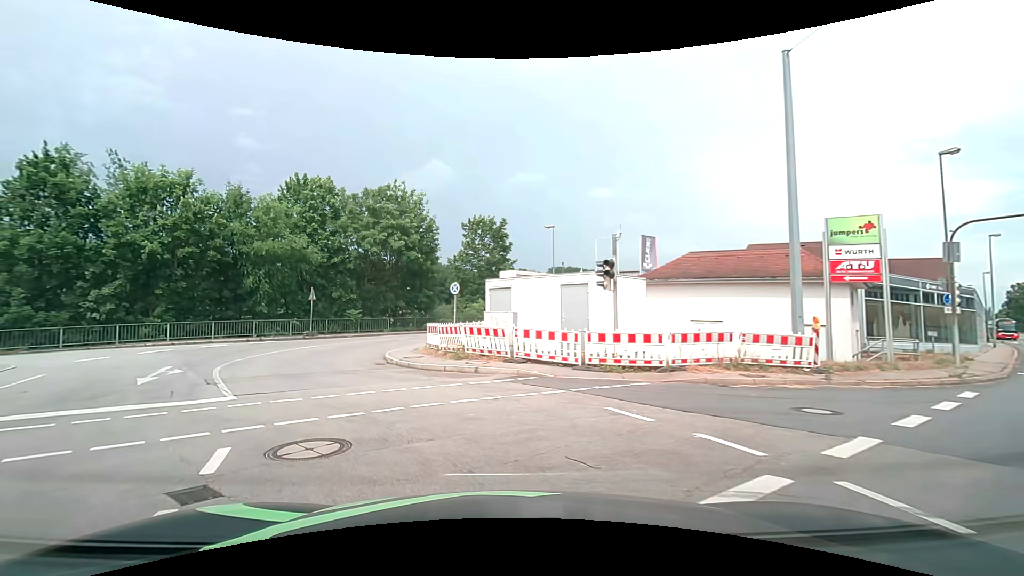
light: Day
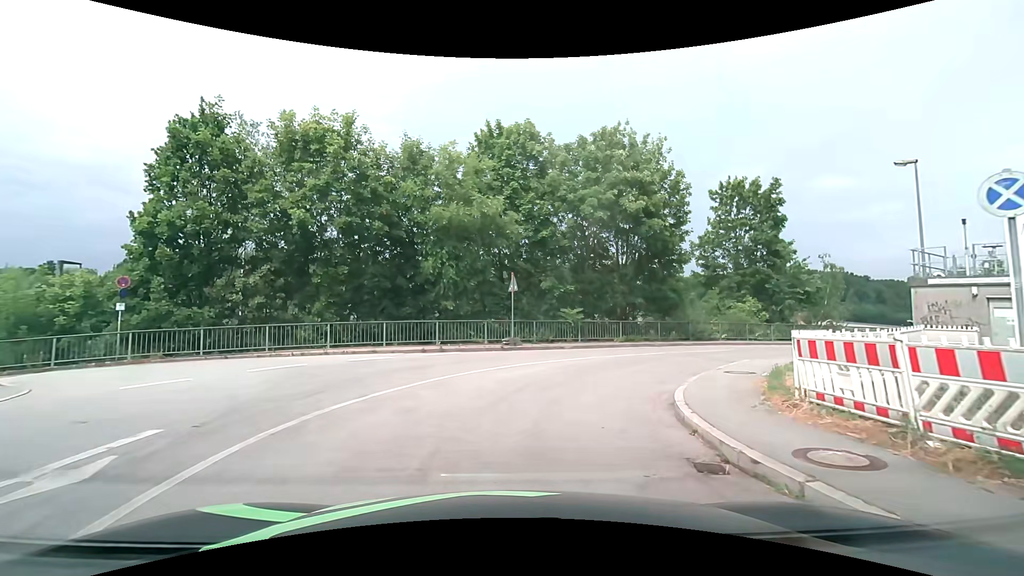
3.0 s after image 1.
(-3.7, +12.5) m; -25°
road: unclassified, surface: asphalt
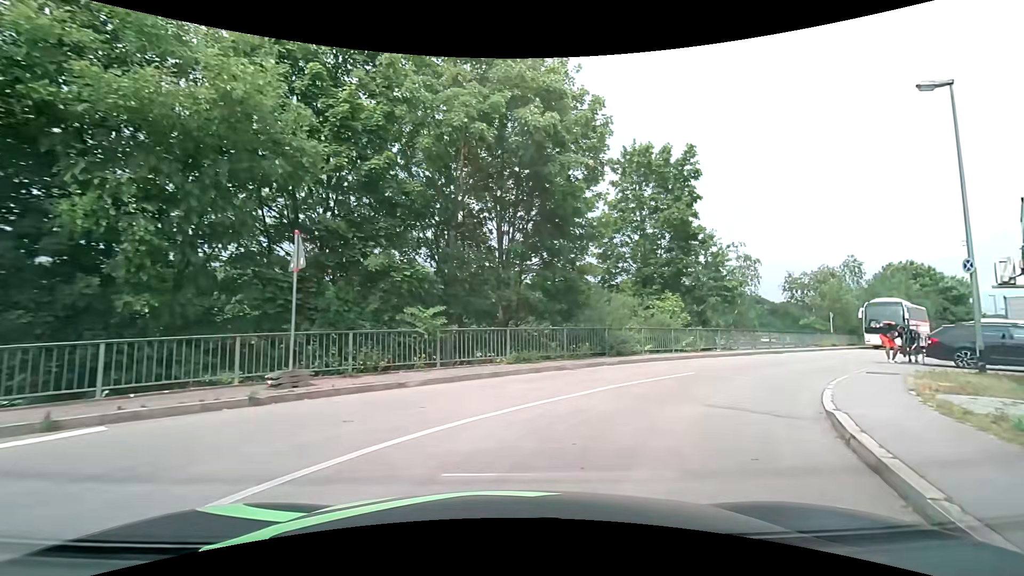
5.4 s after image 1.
(+1.1, +10.9) m; +14°
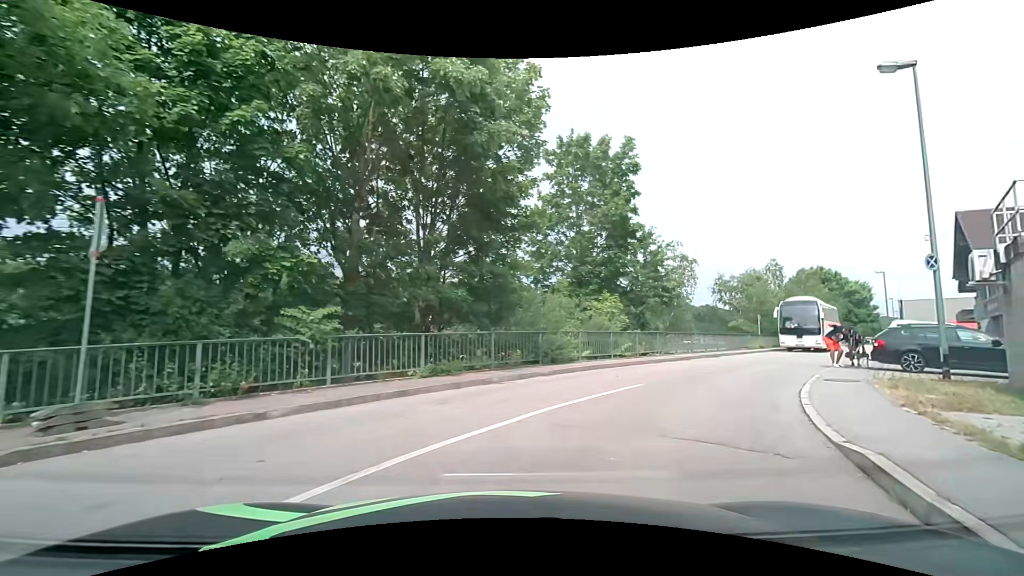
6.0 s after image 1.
(+0.2, +2.5) m; +8°
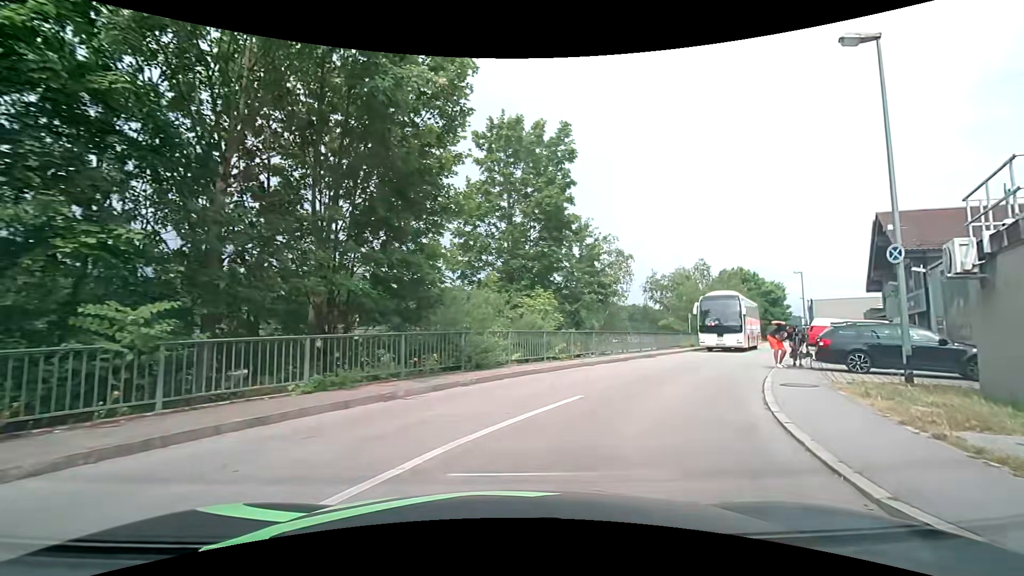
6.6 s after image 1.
(+0.2, +2.3) m; +8°
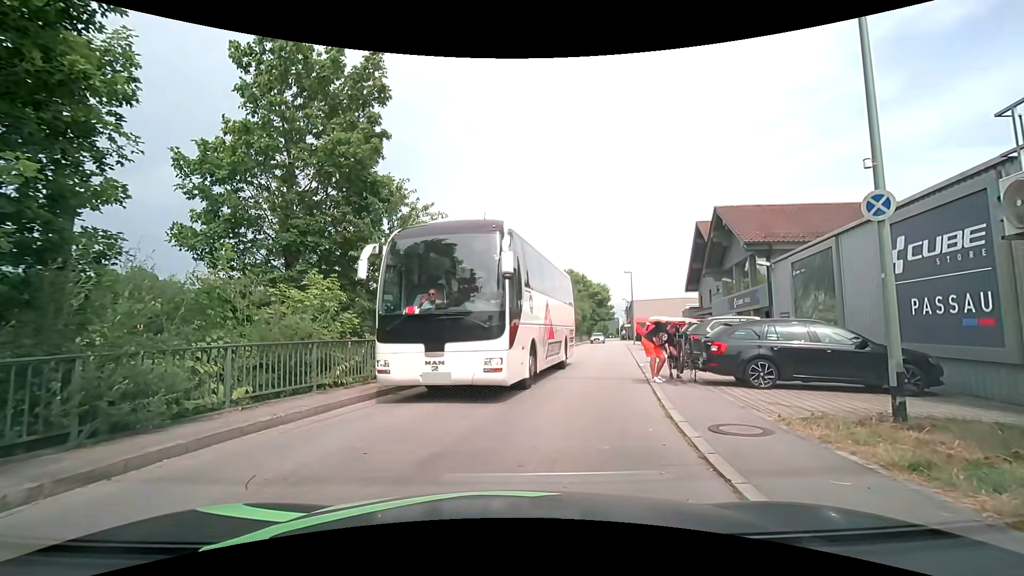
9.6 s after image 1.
(+1.1, +6.0) m; +18°
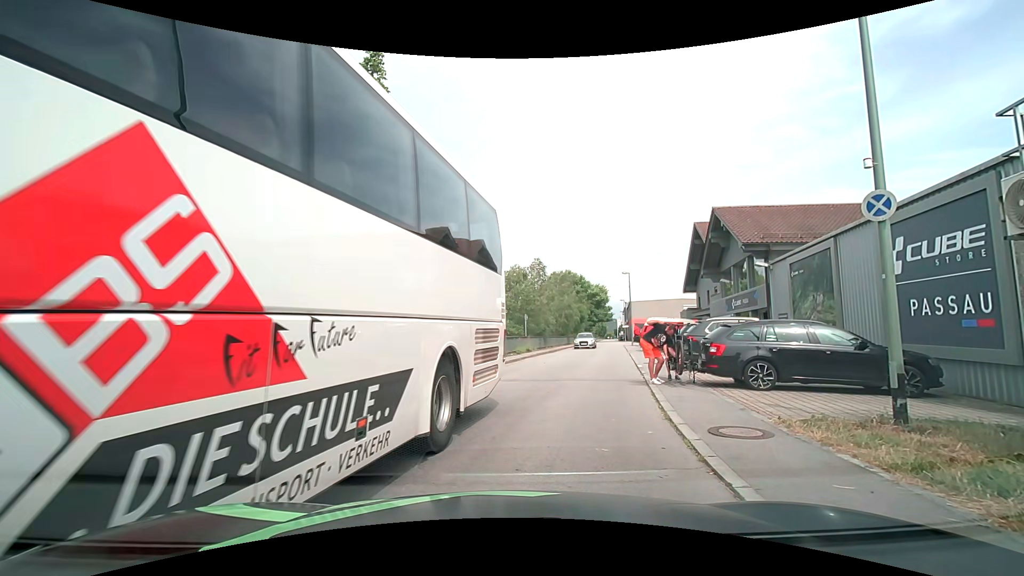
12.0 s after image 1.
(0.0, +0.2) m; 0°
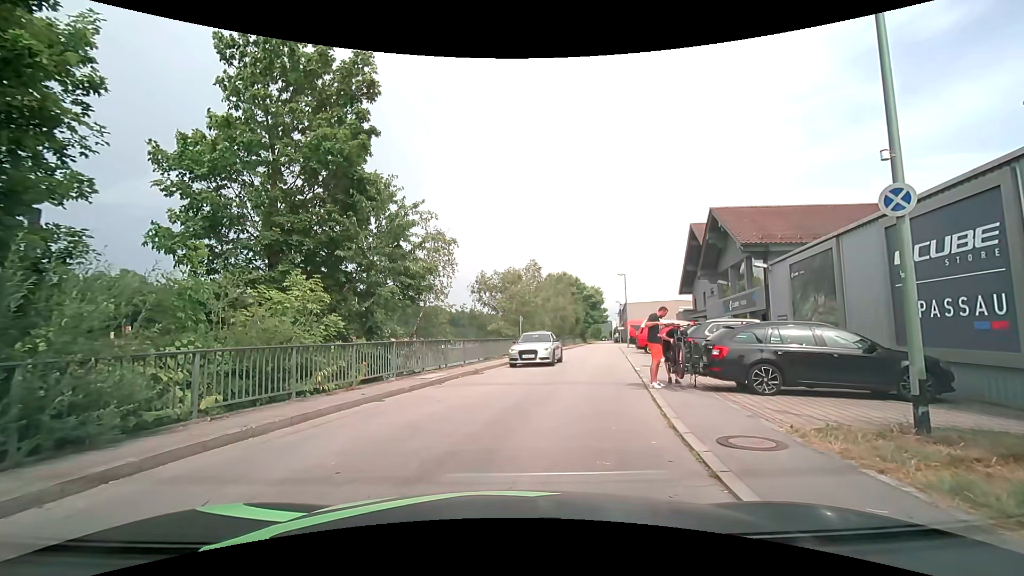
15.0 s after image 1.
(0.0, +0.5) m; 0°
(+1, +10) (+3, +20) (+6, +29) (+9, +39) (+11, +49) (+14, +58) (+16, +68) (+19, +78) (+21, +87) (+23, +97) m
